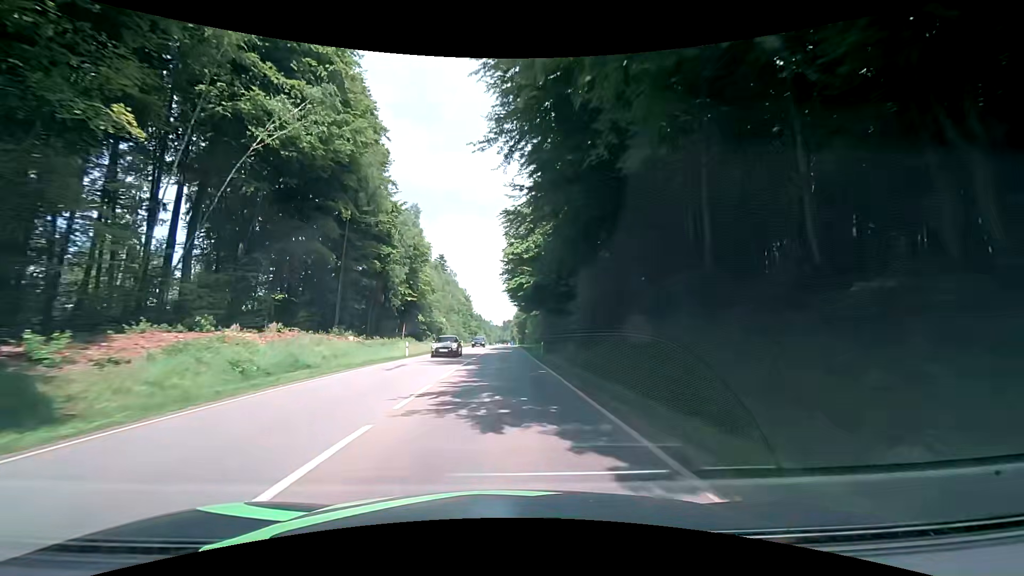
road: secondary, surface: asphalt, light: Day
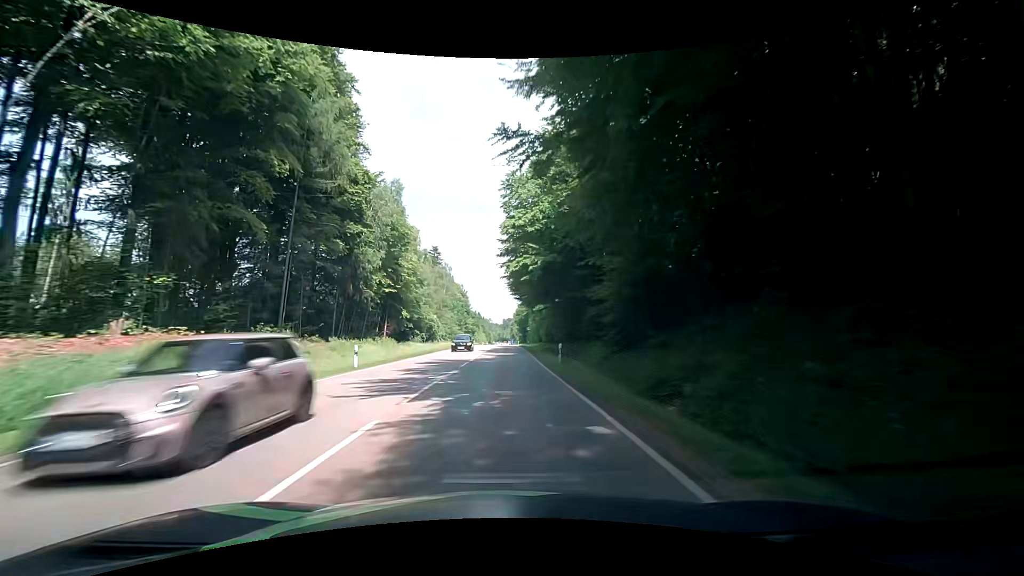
(-0.1, +11.8) m; -1°
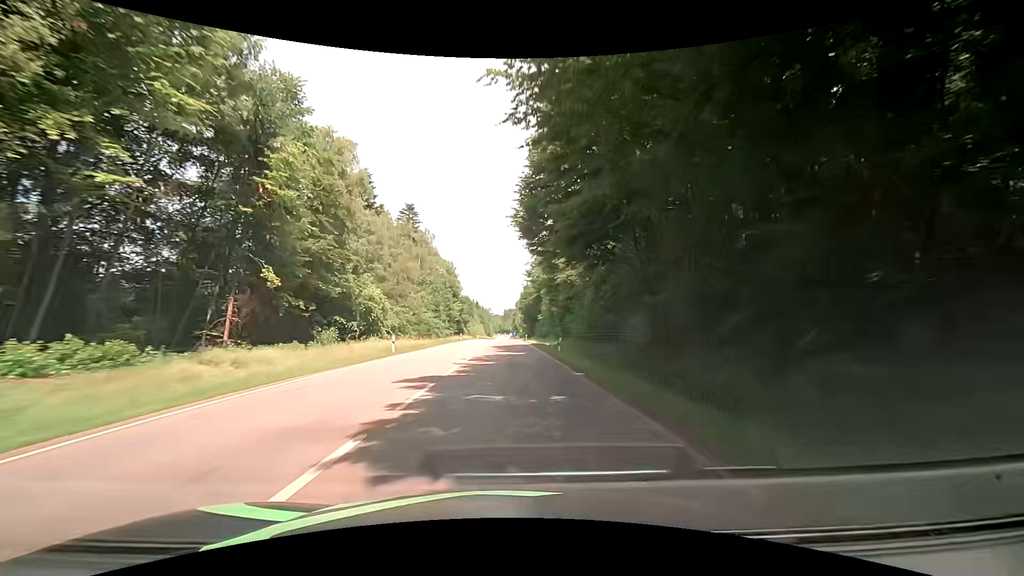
(+0.1, +37.6) m; 0°
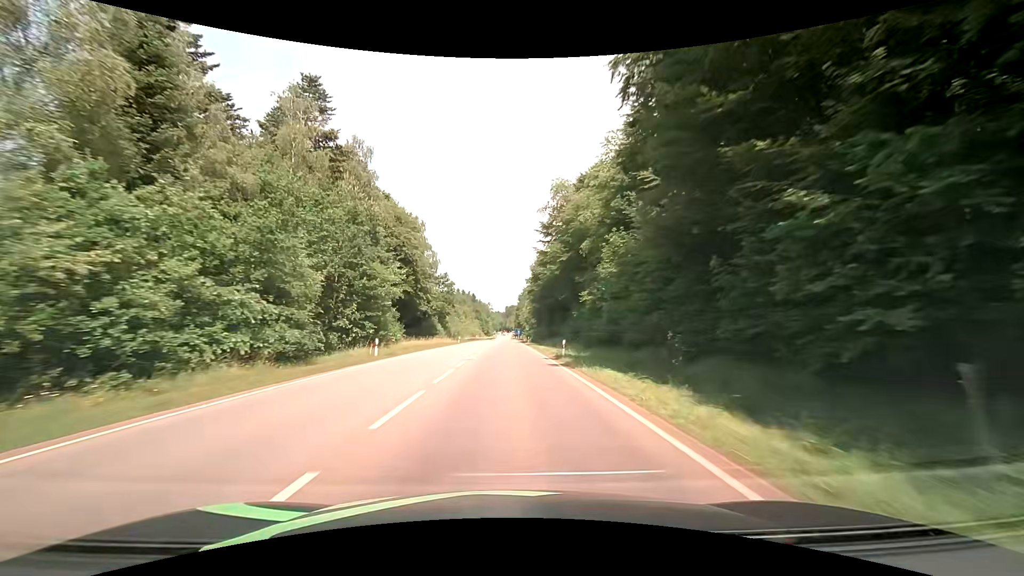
(+0.2, +50.0) m; 0°
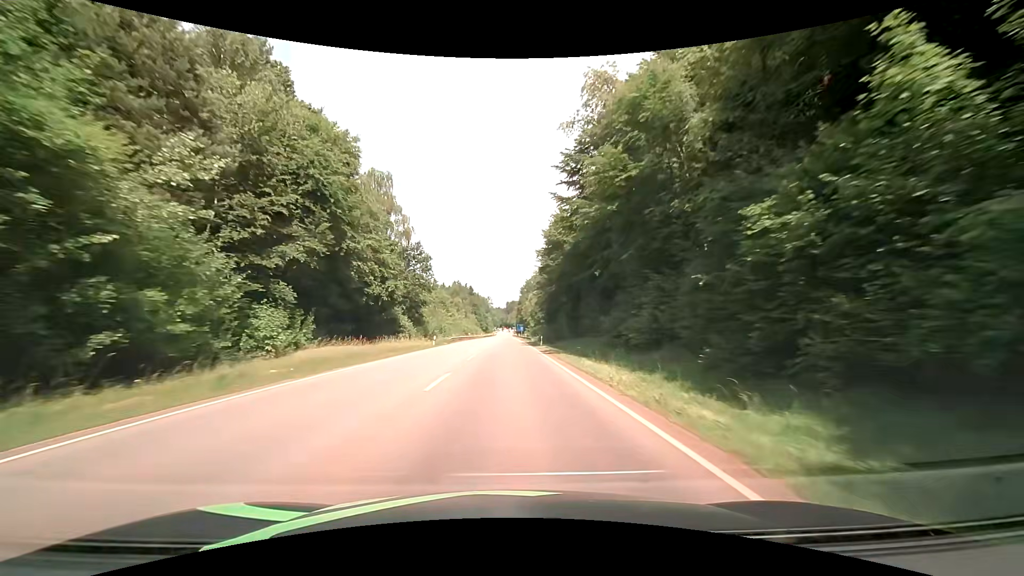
(0.0, +26.1) m; 0°
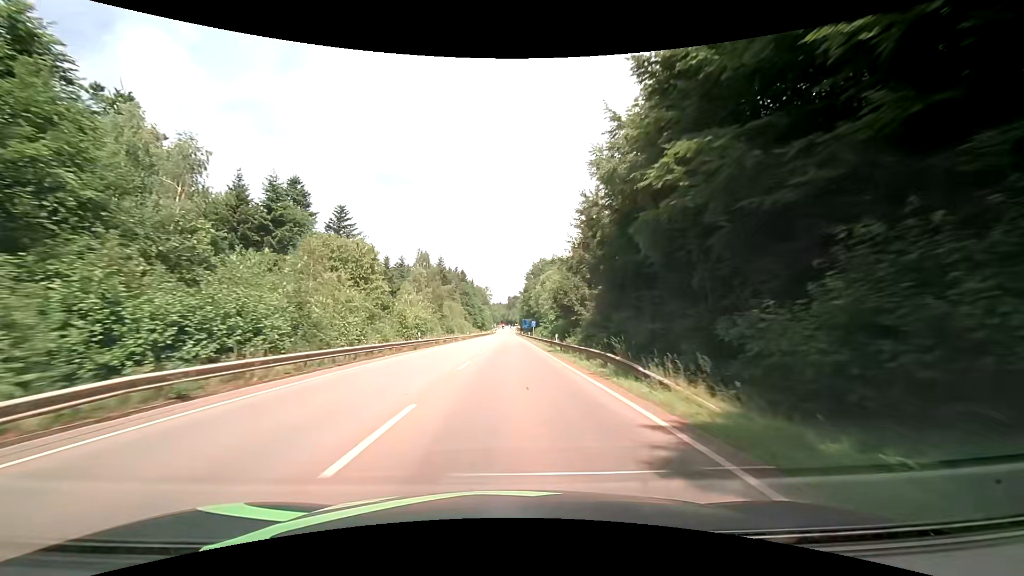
(-0.1, +54.9) m; 0°
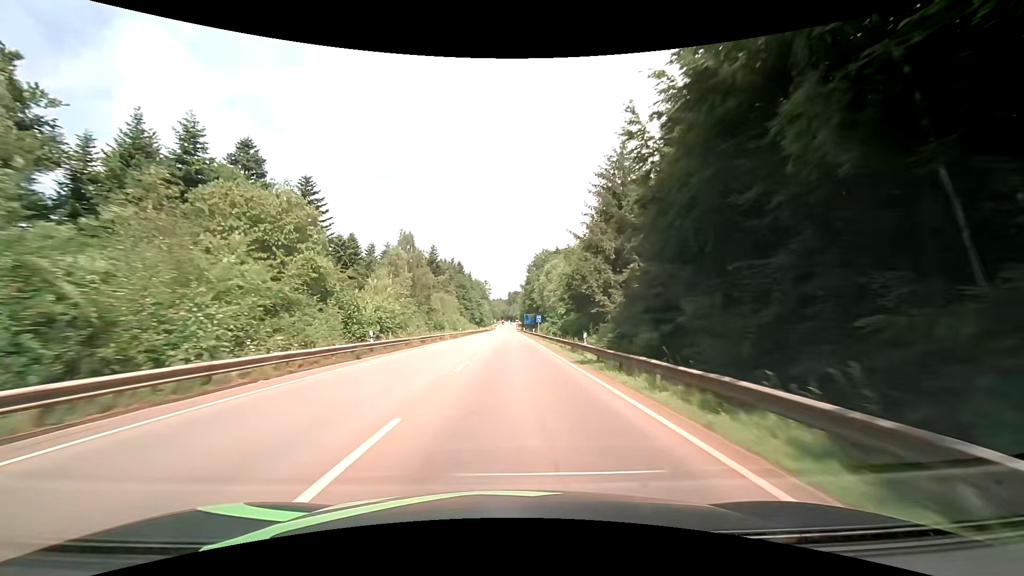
(0.0, +13.7) m; 0°
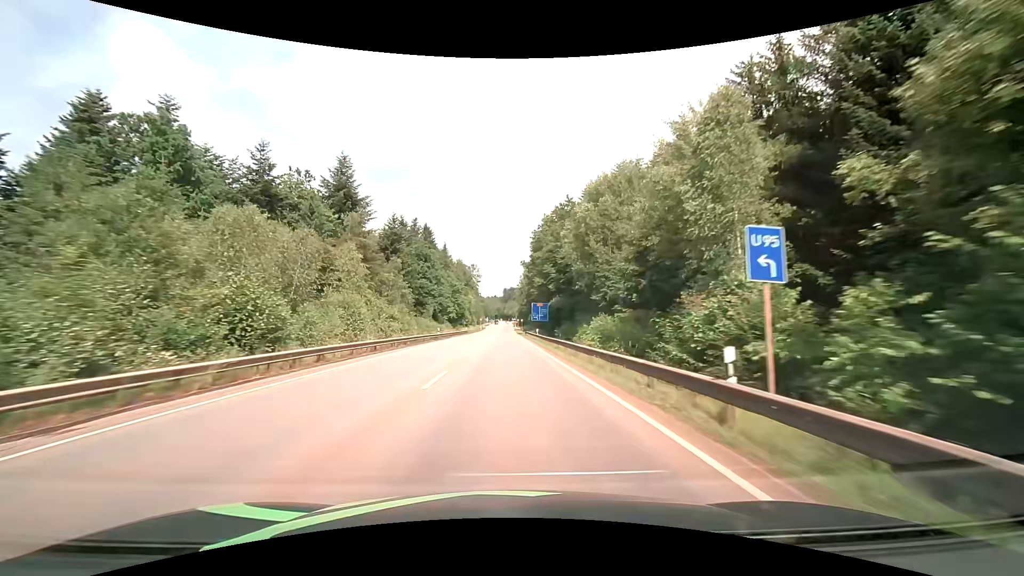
(+0.5, +64.5) m; 0°
(0, +10) (0, +20) (0, +30) (0, +40) (0, +50) (0, +60) (0, +70) (0, +80) (0, +90) (0, +100) m
